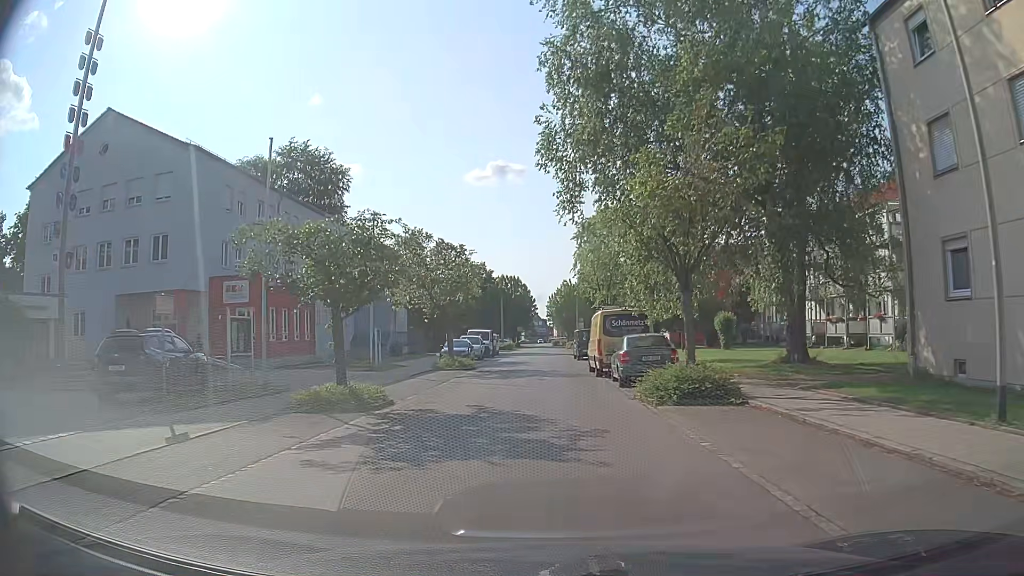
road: residential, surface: asphalt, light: Day
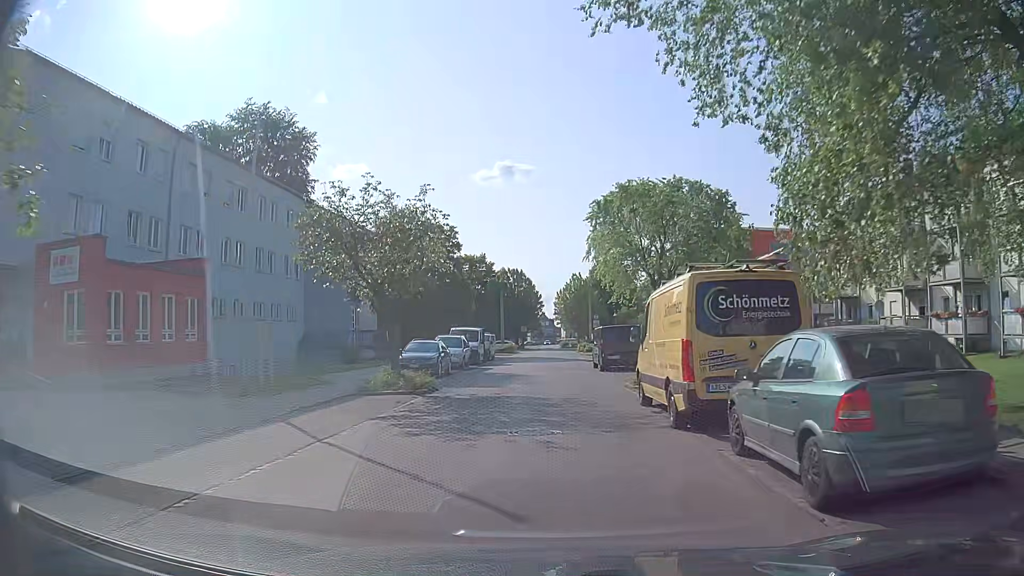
(-0.1, +13.5) m; -1°
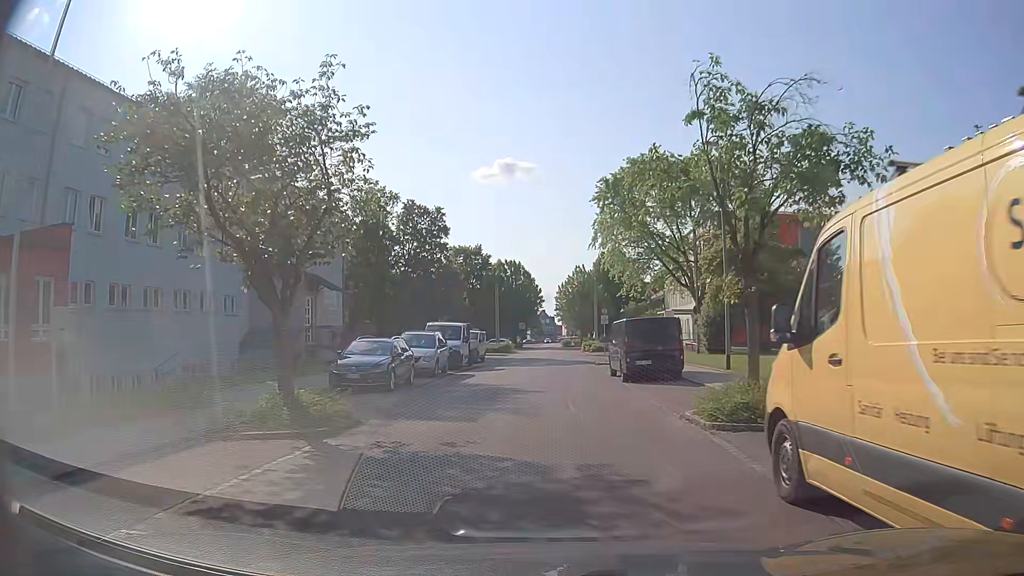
(0.0, +8.6) m; +1°
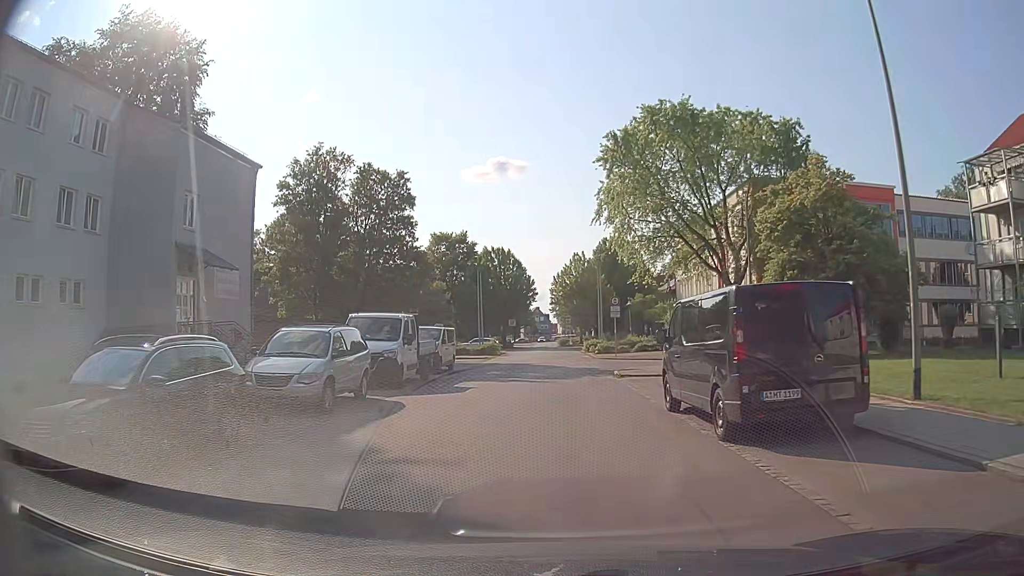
(0.0, +12.5) m; 0°
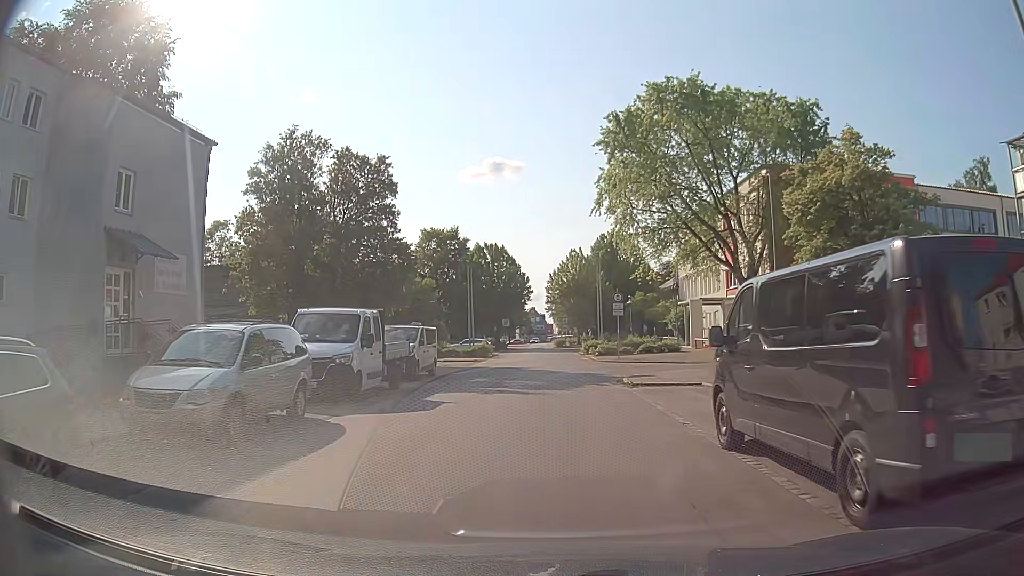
(0.0, +4.2) m; 0°
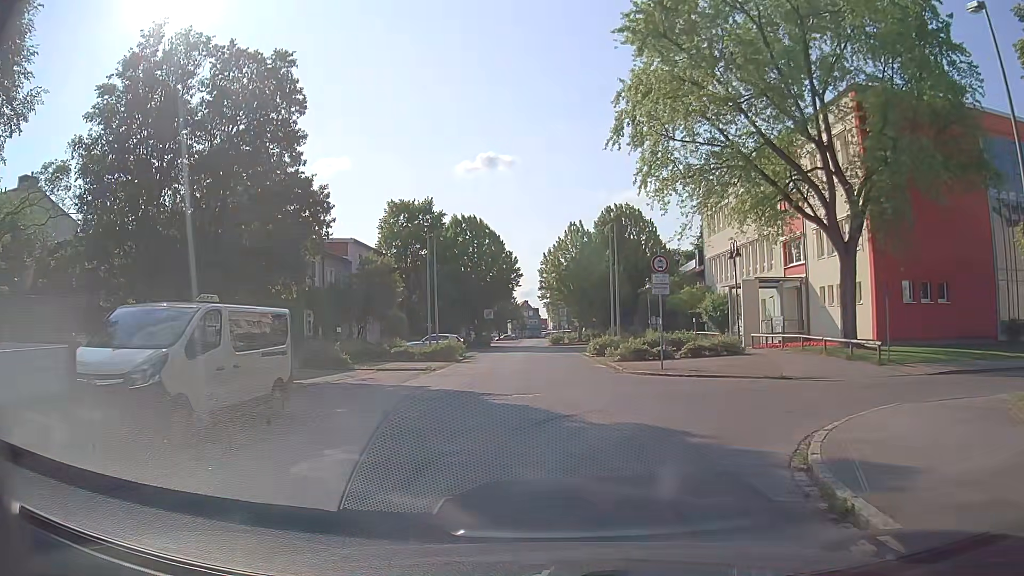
(+0.1, +15.6) m; +1°
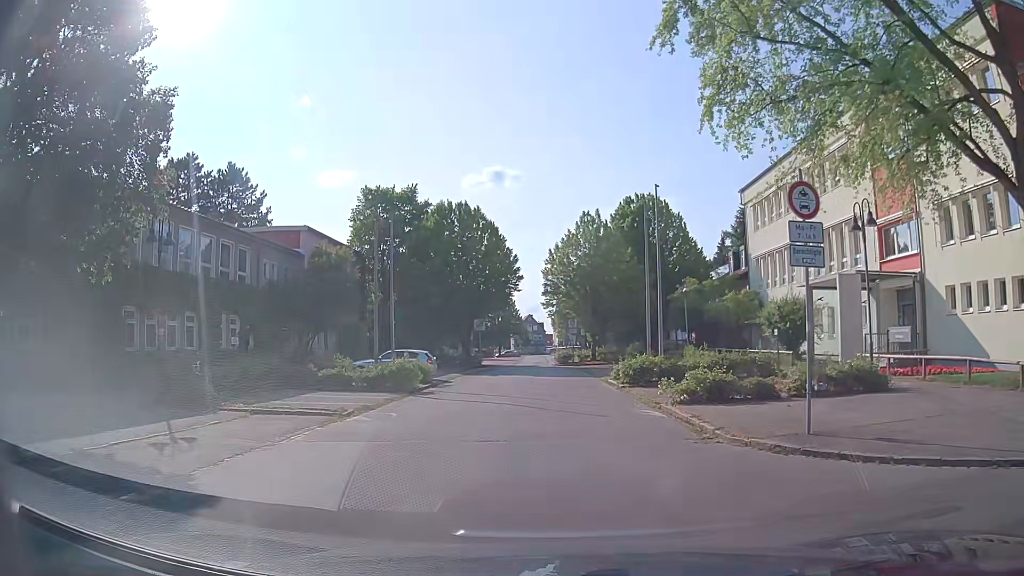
(-0.1, +12.4) m; -2°
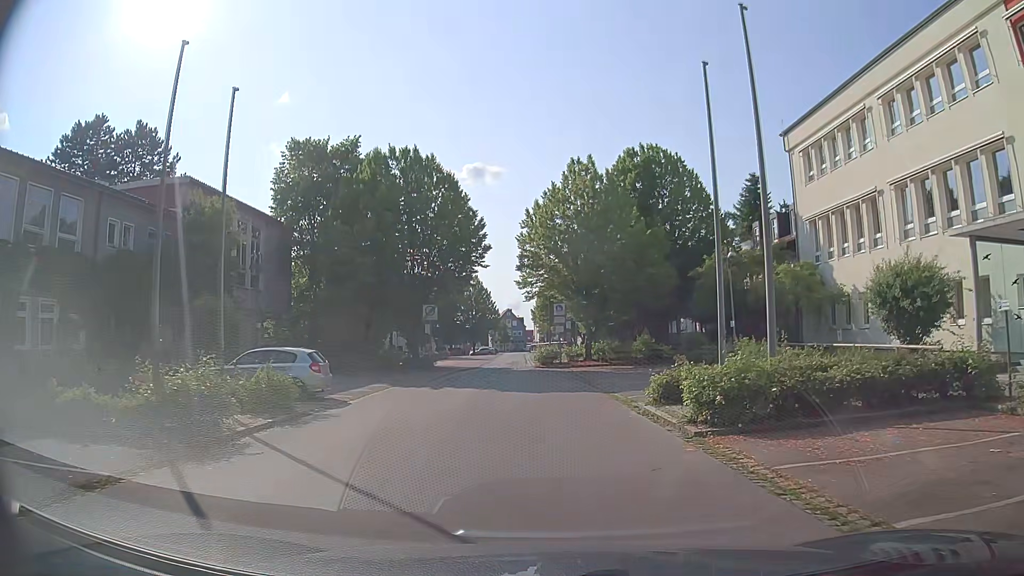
(+0.5, +14.0) m; +3°
